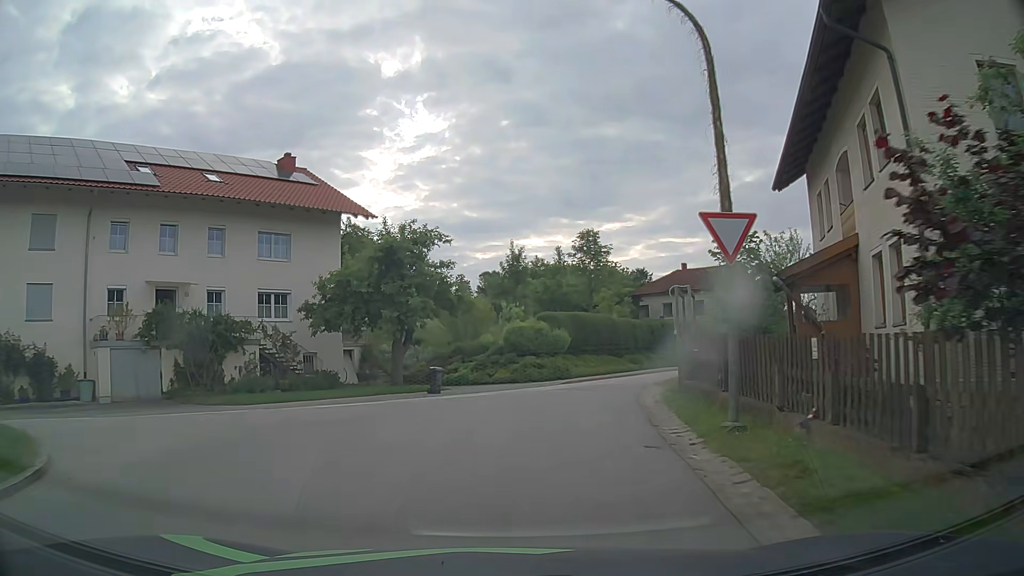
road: tertiary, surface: asphalt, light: Day
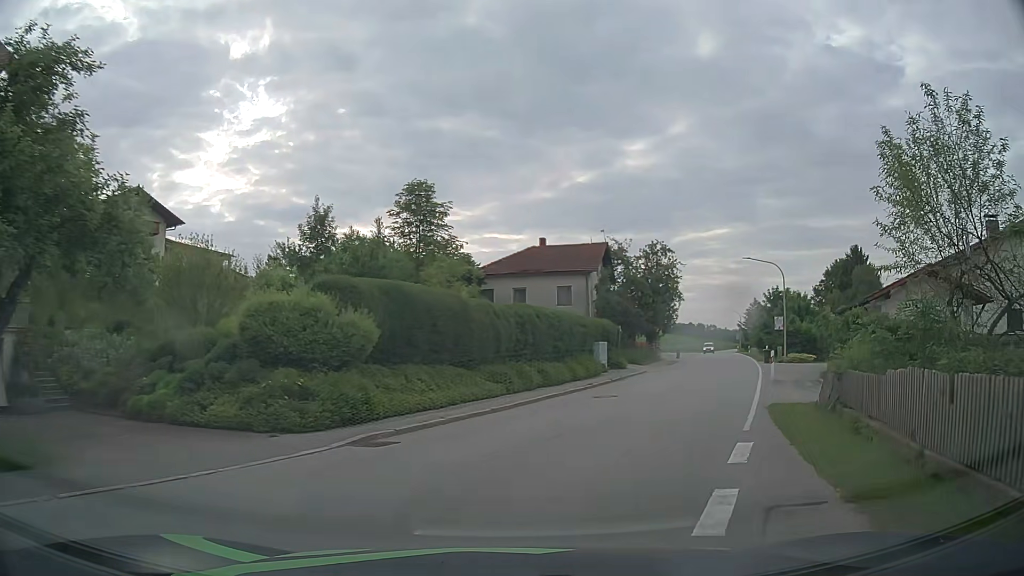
(+1.5, +17.2) m; +14°
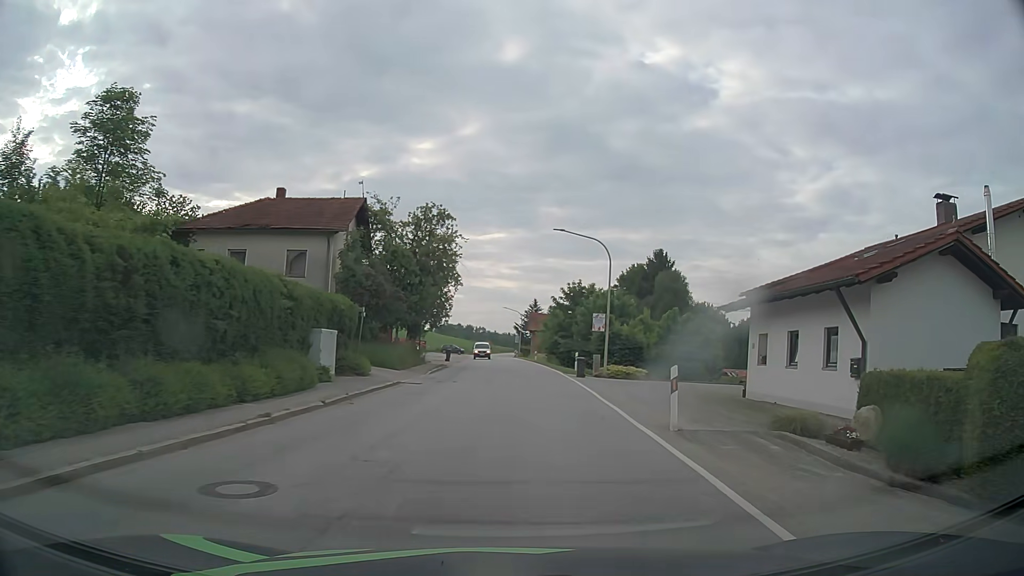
(+3.2, +14.0) m; +22°
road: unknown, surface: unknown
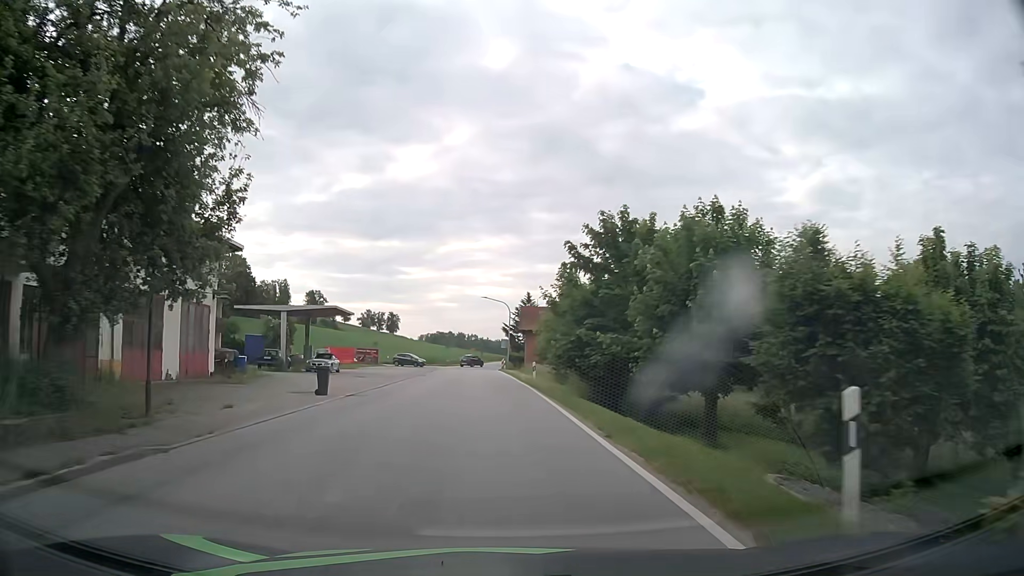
(+1.3, +32.1) m; +1°
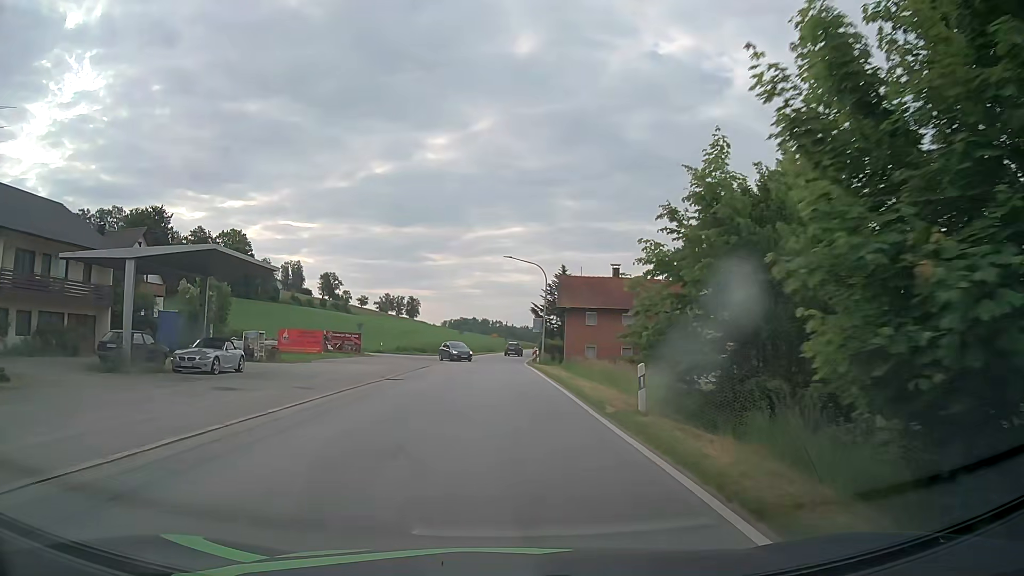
(-0.6, +22.0) m; -2°
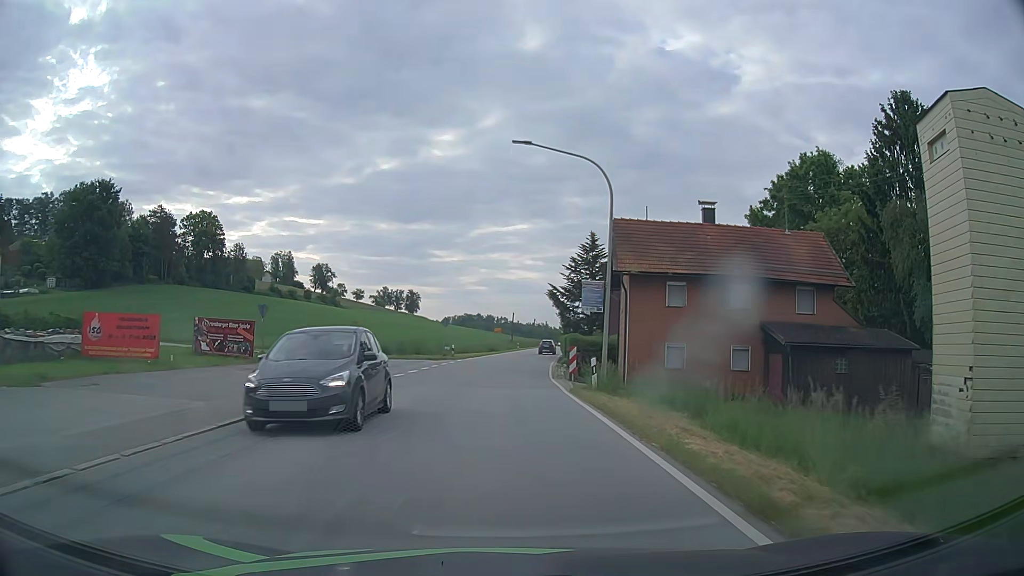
(-0.2, +25.9) m; 0°
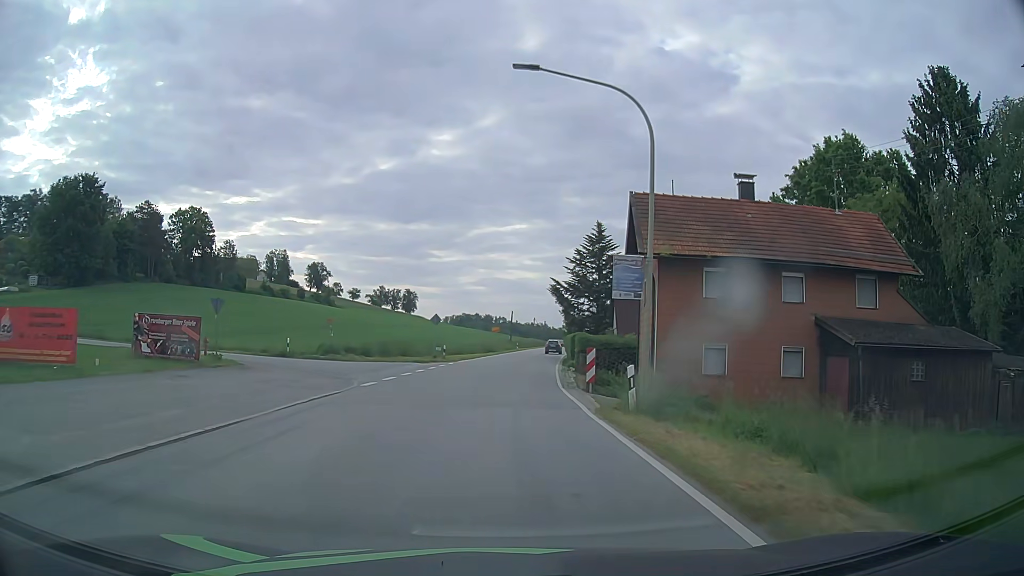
(0.0, +5.8) m; 0°
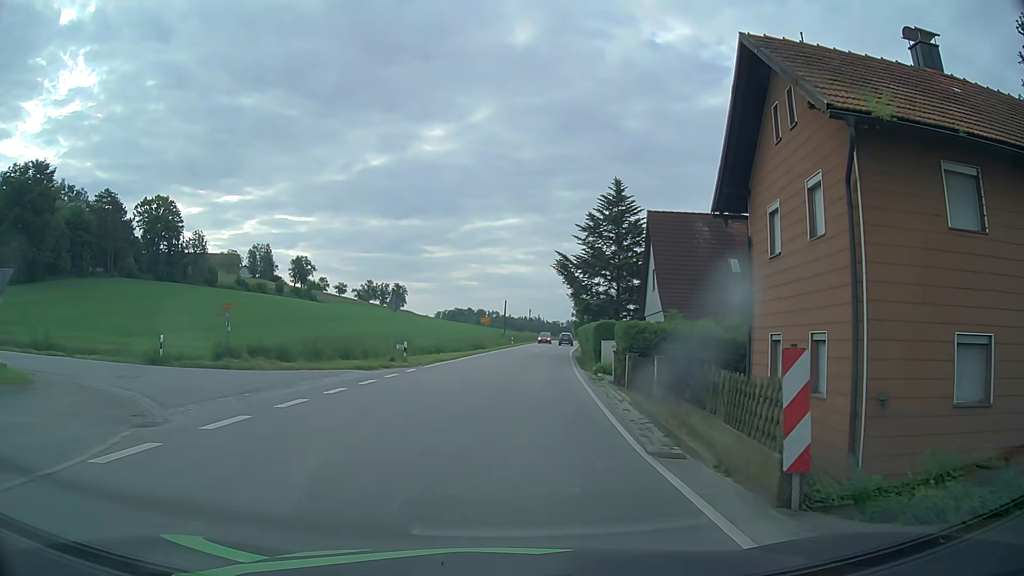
(0.0, +14.1) m; +1°
